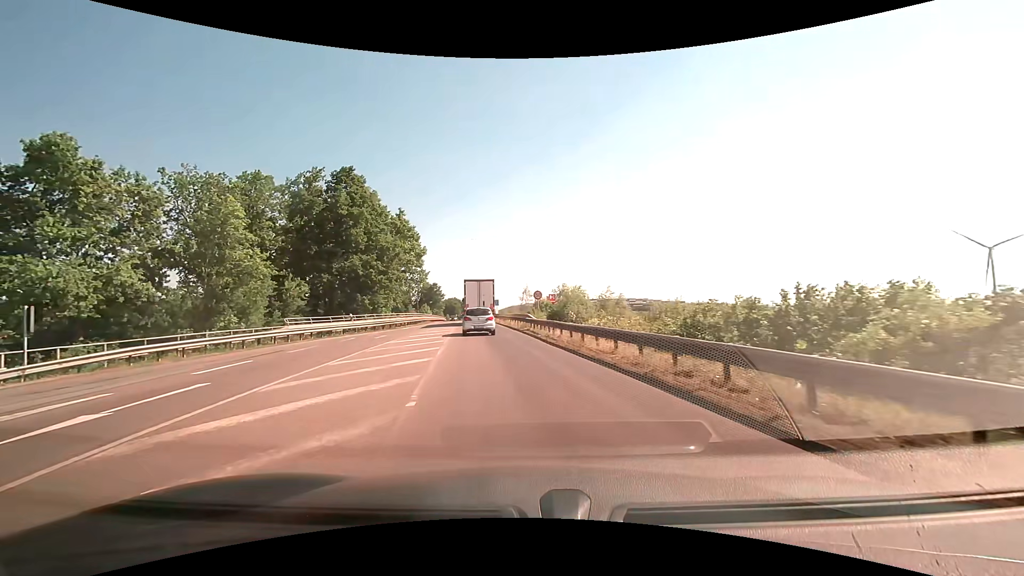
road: primary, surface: asphalt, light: Day
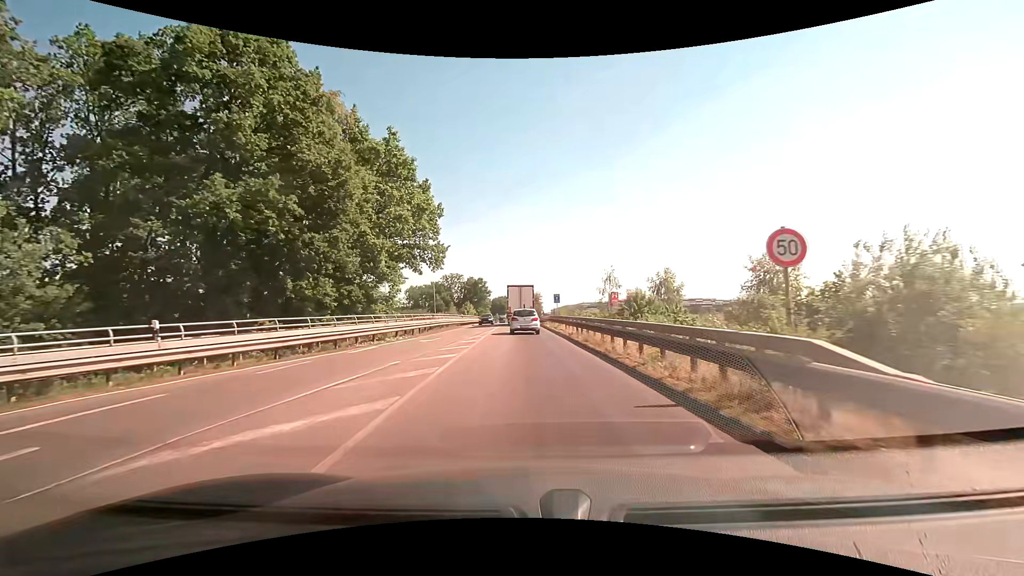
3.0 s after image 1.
(-2.5, +26.8) m; -6°
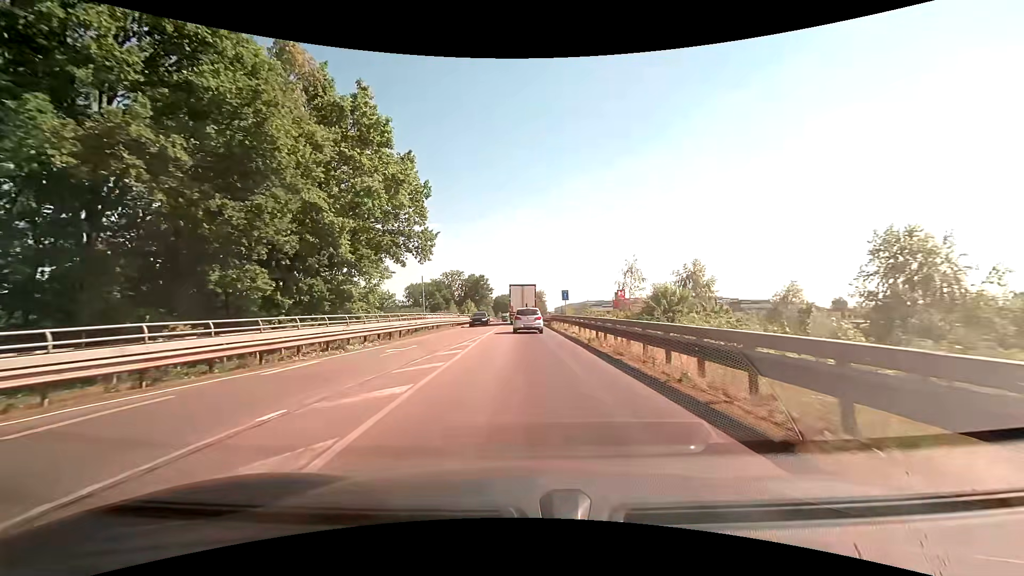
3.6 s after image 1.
(0.0, +6.5) m; -1°
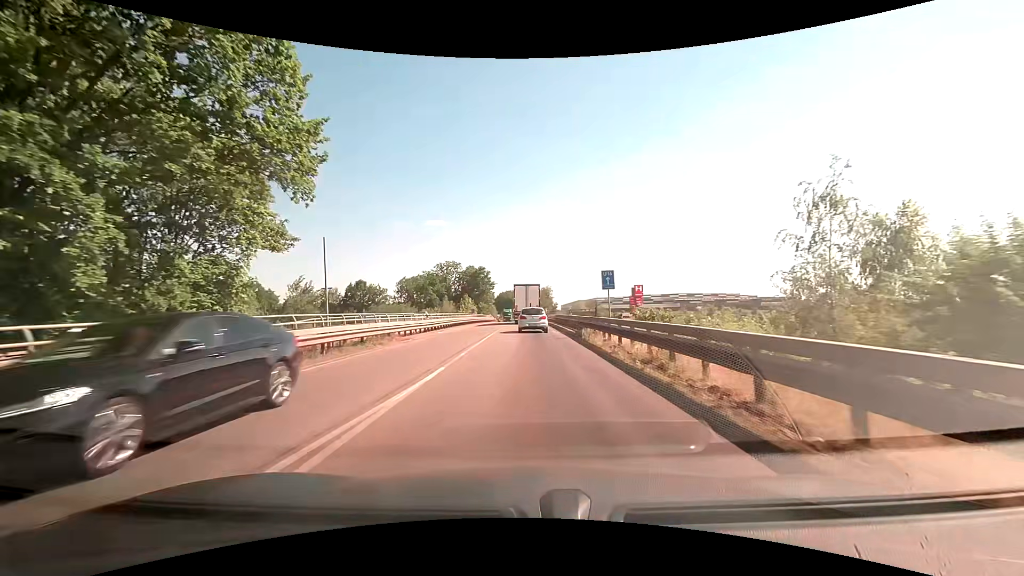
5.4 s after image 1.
(0.0, +20.5) m; 0°
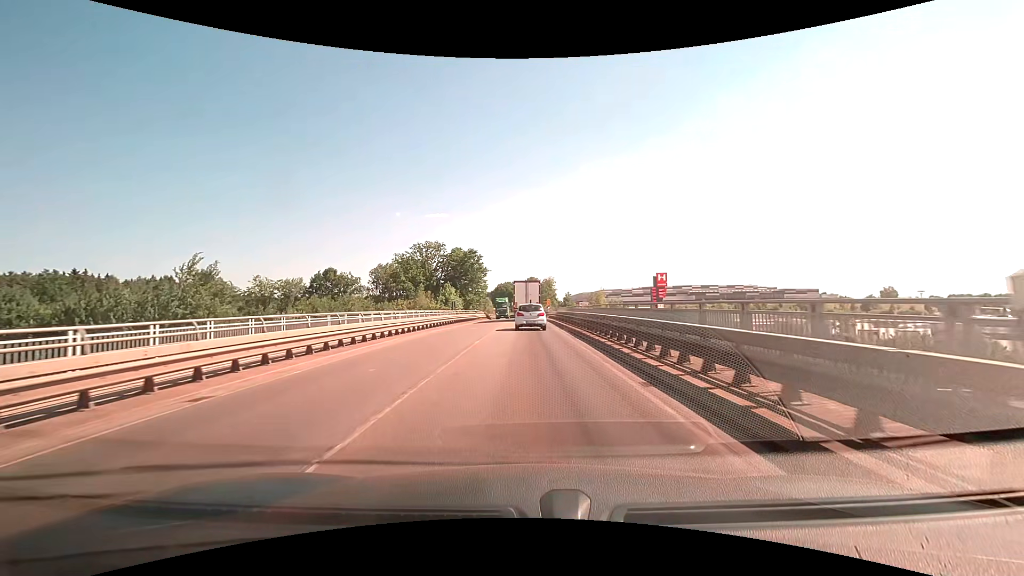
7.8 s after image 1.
(0.0, +28.9) m; 0°
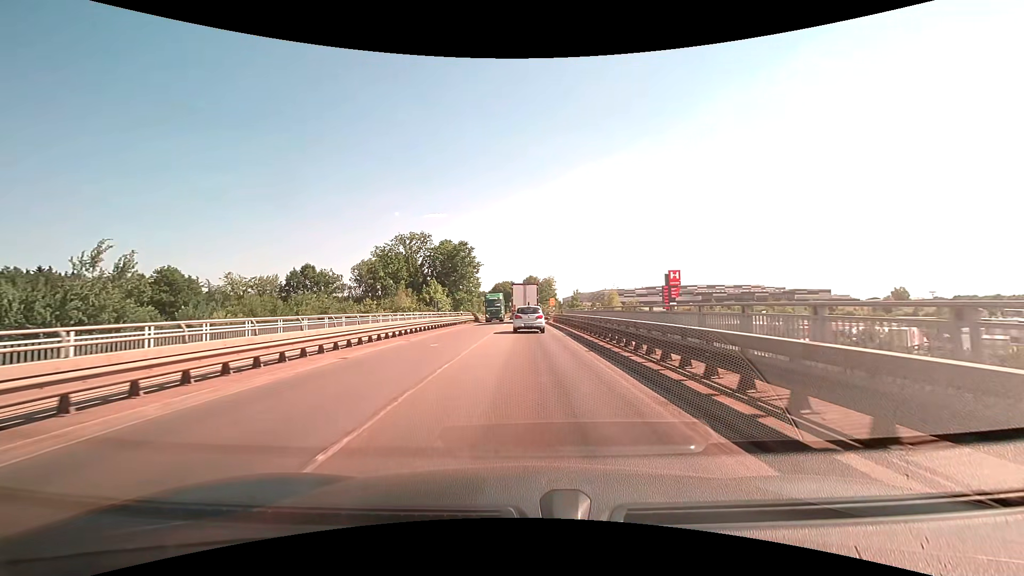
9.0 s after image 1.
(0.0, +13.6) m; 0°
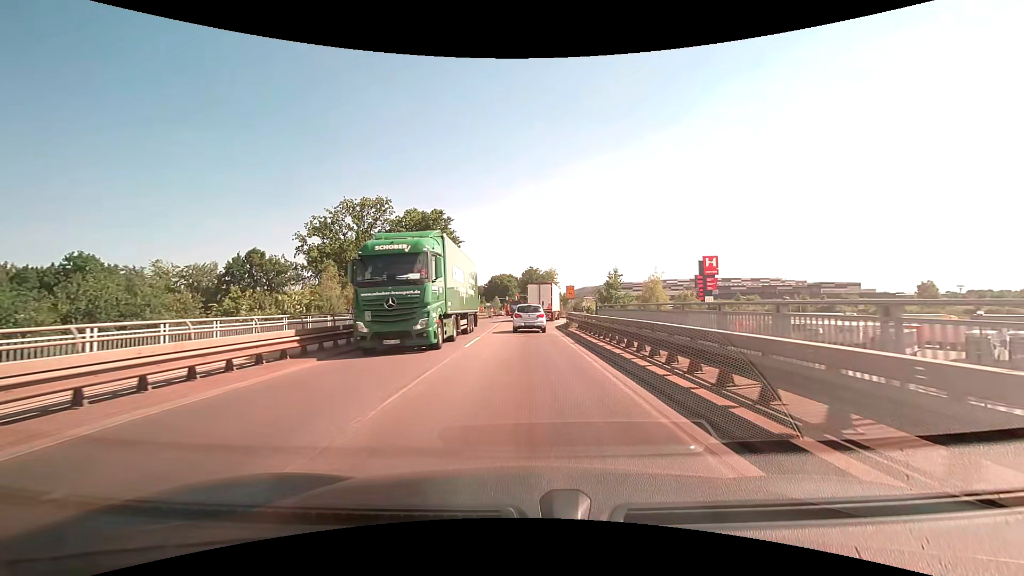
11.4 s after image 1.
(+0.1, +26.3) m; 0°
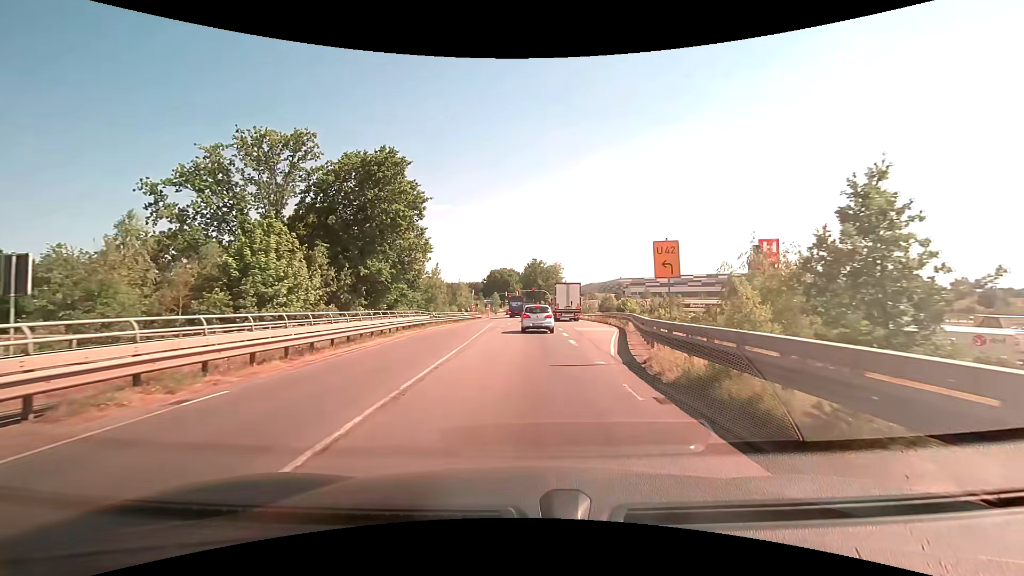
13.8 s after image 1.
(0.0, +24.1) m; 0°
(0, +10) (0, +20) (0, +30) (+1, +40) (+1, +50) (+1, +60) (+1, +70) (+2, +80) (+2, +90) (+2, +100) m
